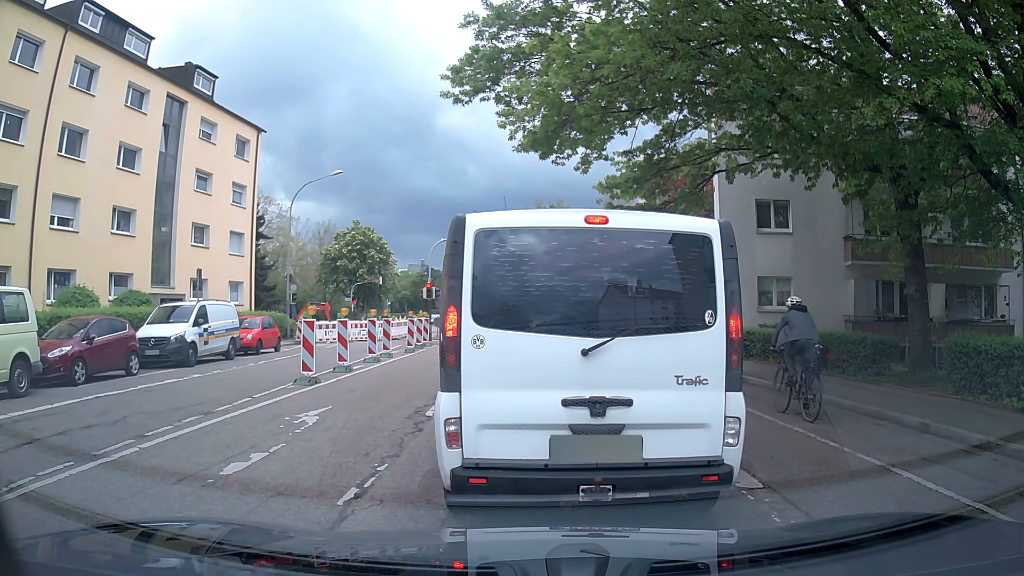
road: residential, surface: asphalt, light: Day
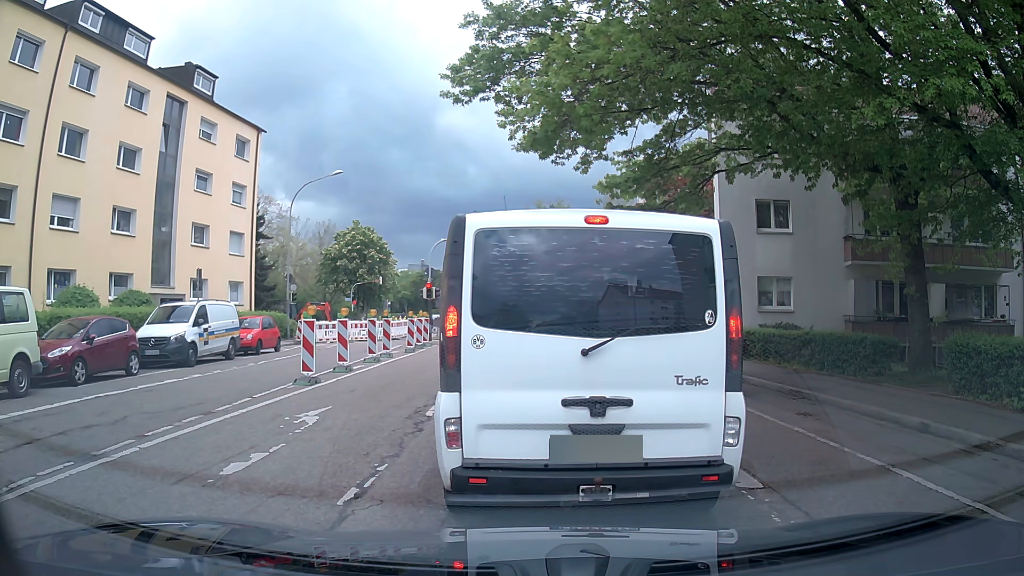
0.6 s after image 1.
(0.0, 0.0) m; 0°
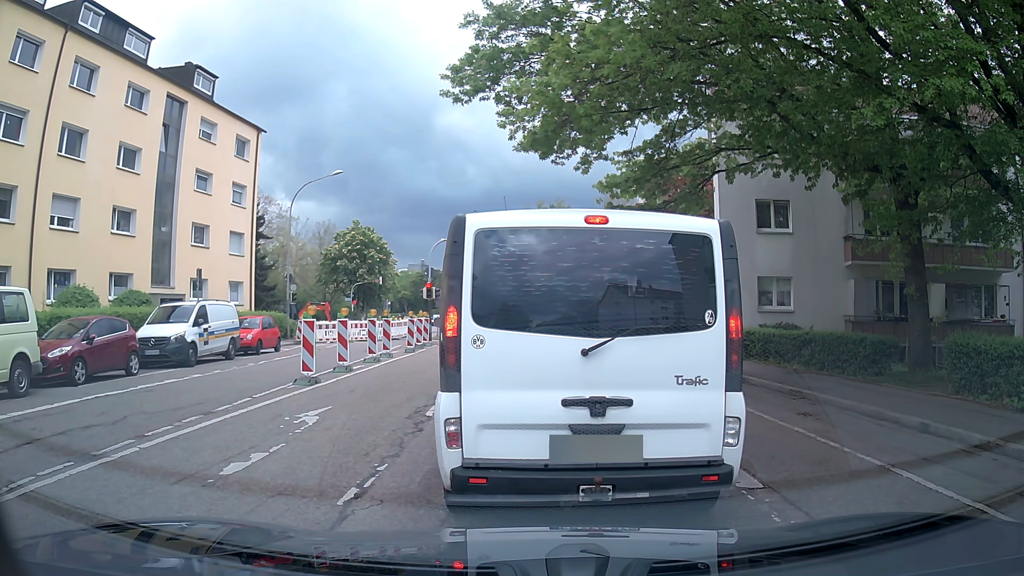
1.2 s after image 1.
(0.0, 0.0) m; 0°
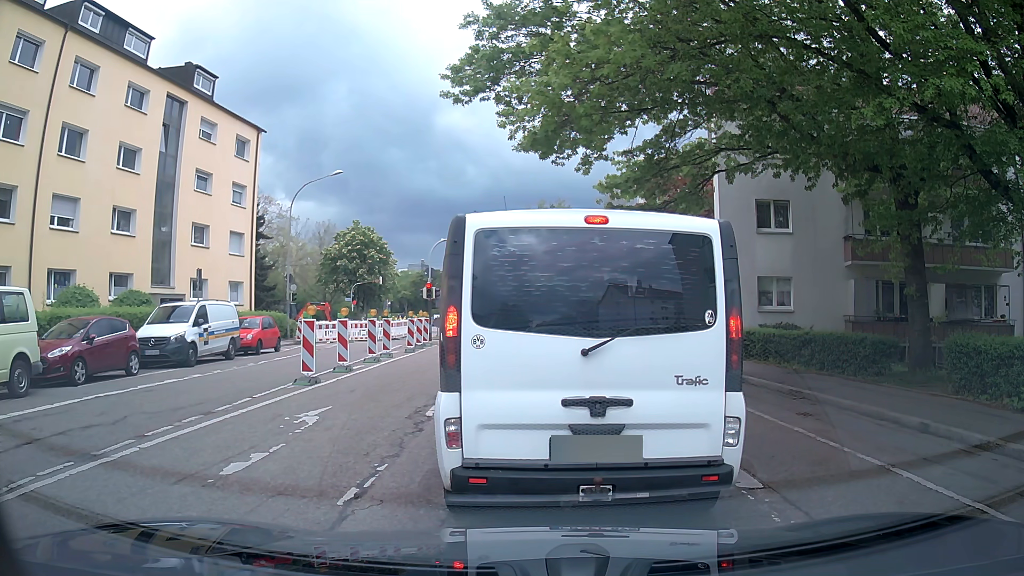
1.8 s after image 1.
(0.0, 0.0) m; 0°
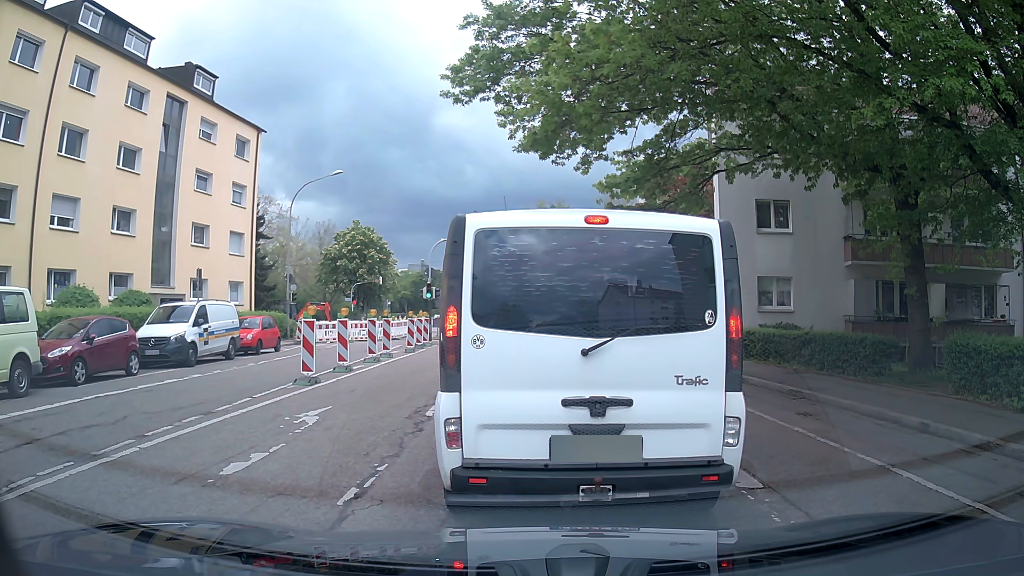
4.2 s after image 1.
(0.0, 0.0) m; 0°
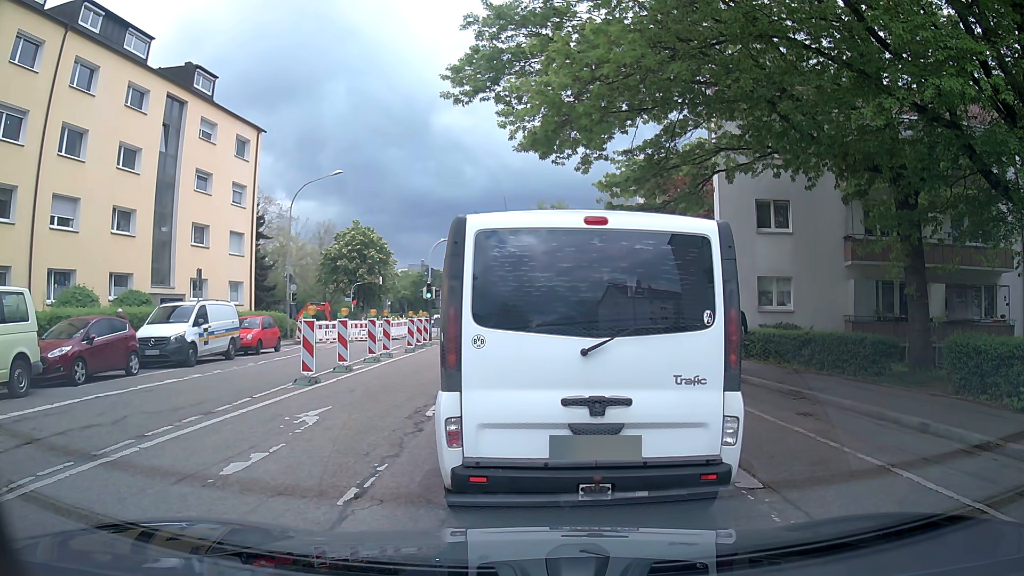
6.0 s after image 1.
(0.0, 0.0) m; 0°
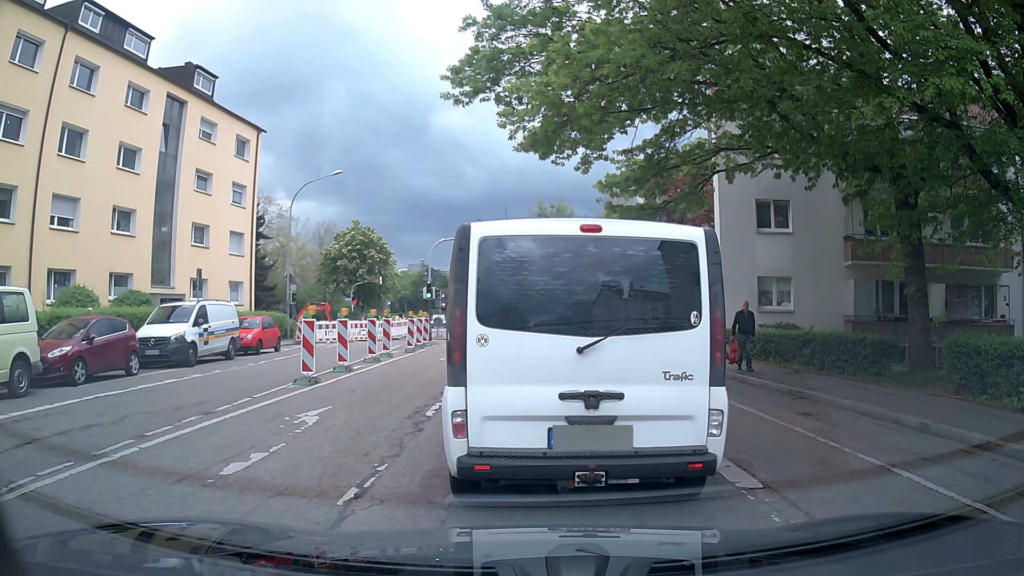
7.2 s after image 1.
(0.0, 0.0) m; 0°
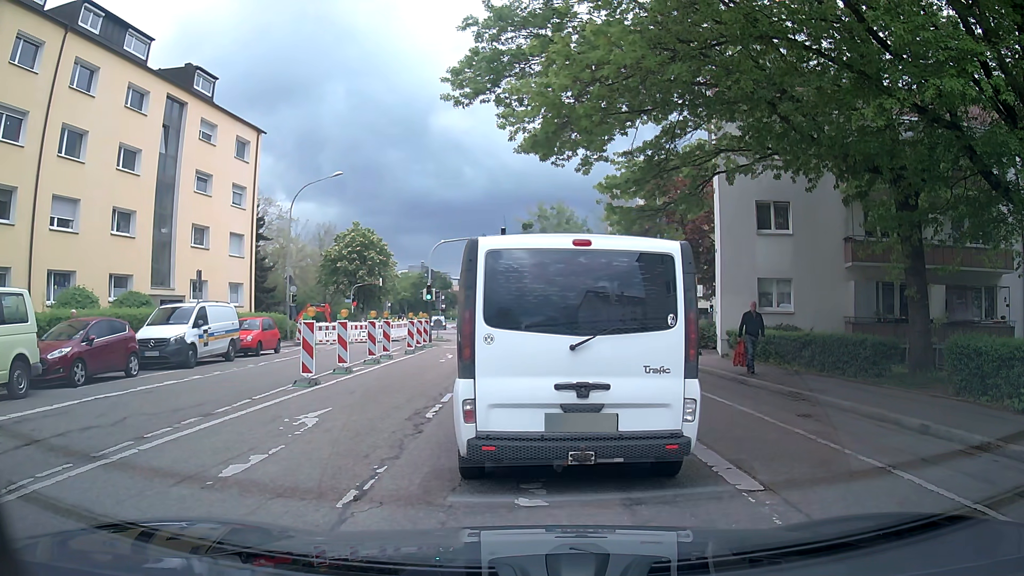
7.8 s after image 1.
(0.0, 0.0) m; 0°
